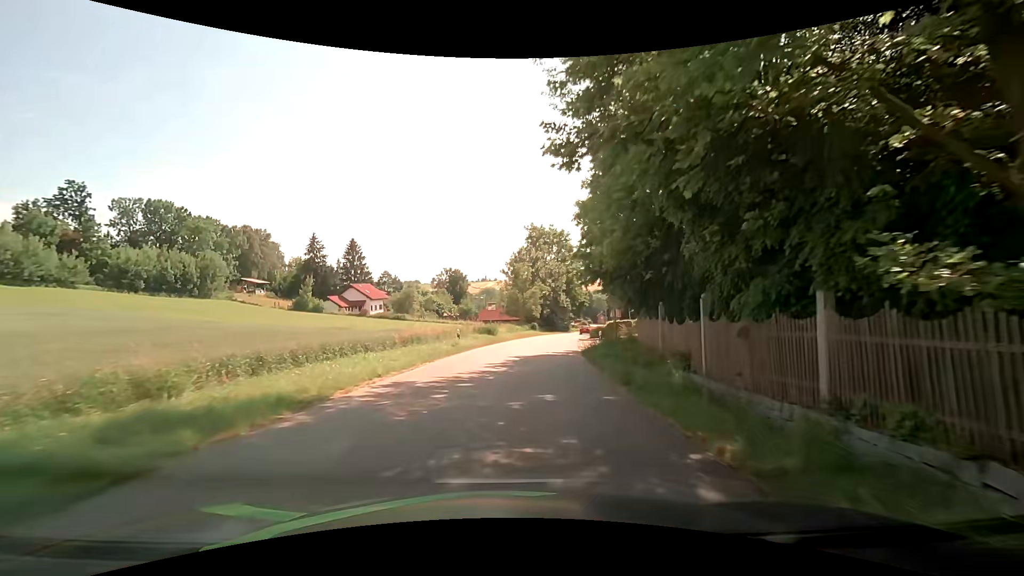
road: tertiary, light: Day
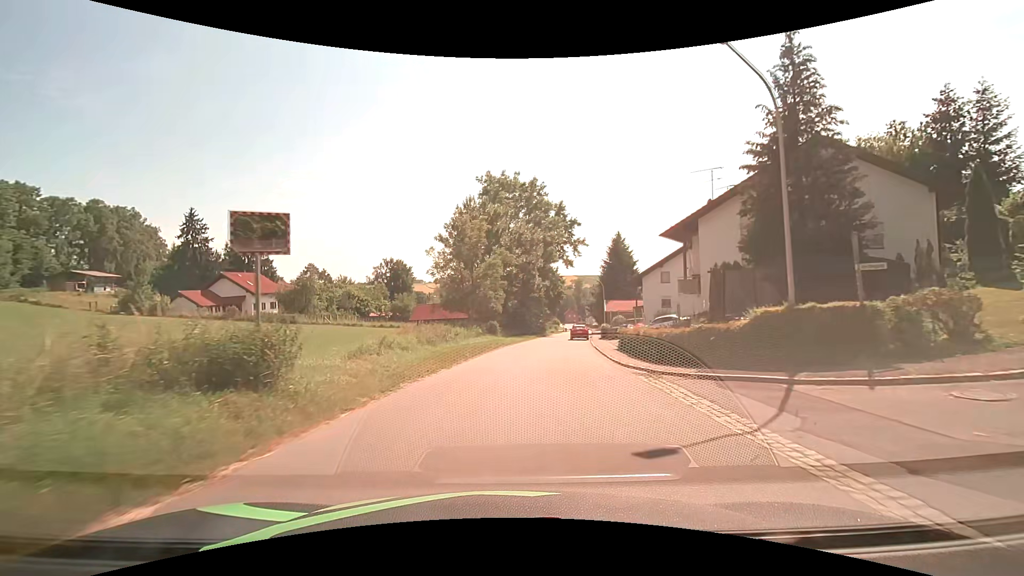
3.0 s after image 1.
(+1.7, +34.4) m; +4°
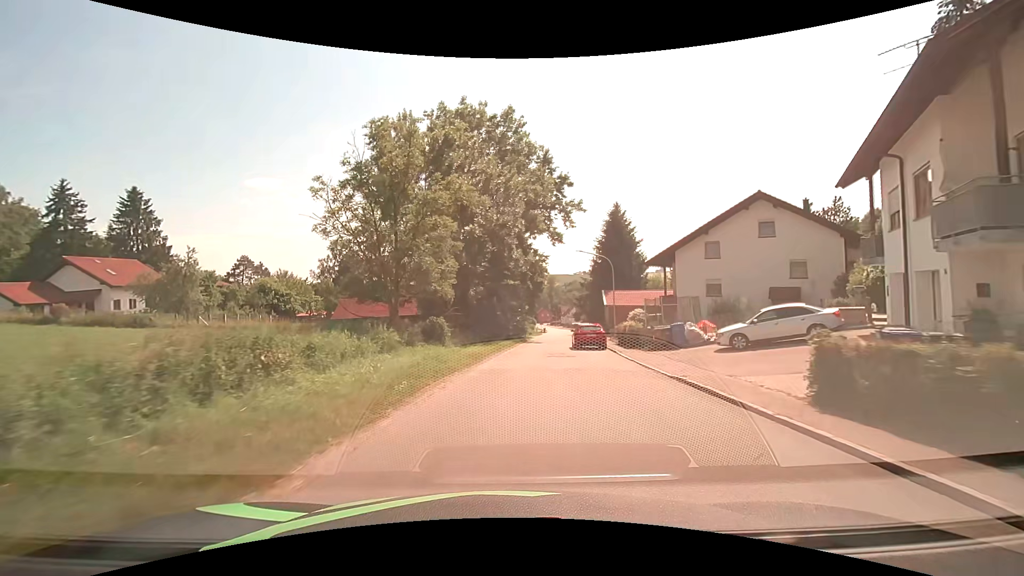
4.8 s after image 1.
(+0.5, +20.5) m; +3°
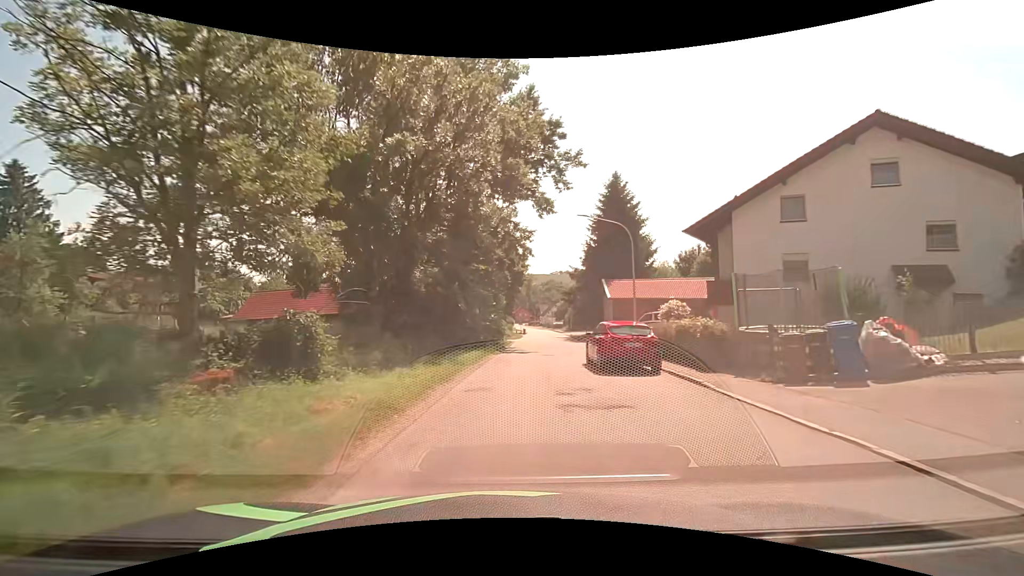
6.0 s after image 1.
(+0.4, +13.5) m; +3°
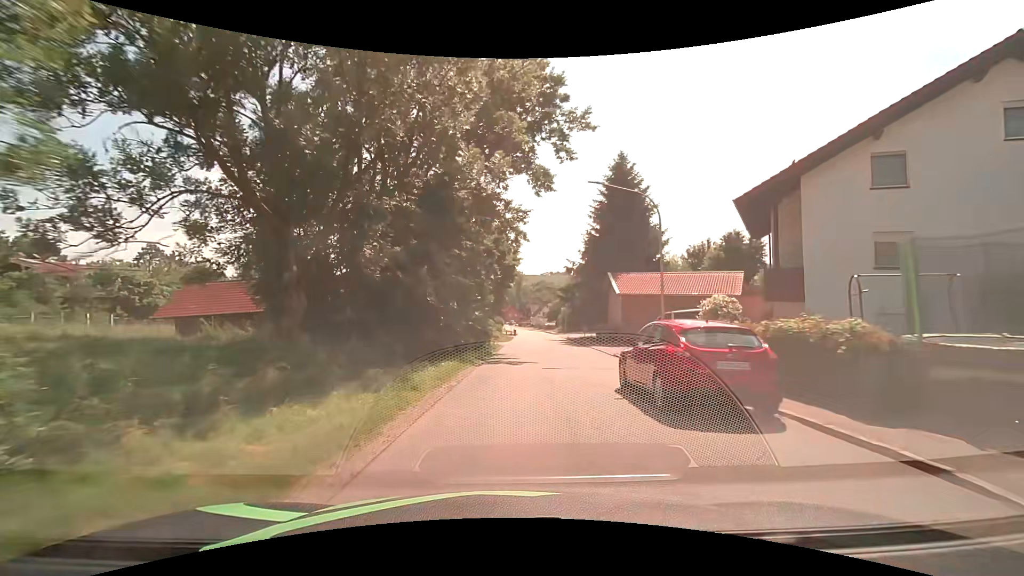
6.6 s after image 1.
(+0.1, +6.7) m; +1°
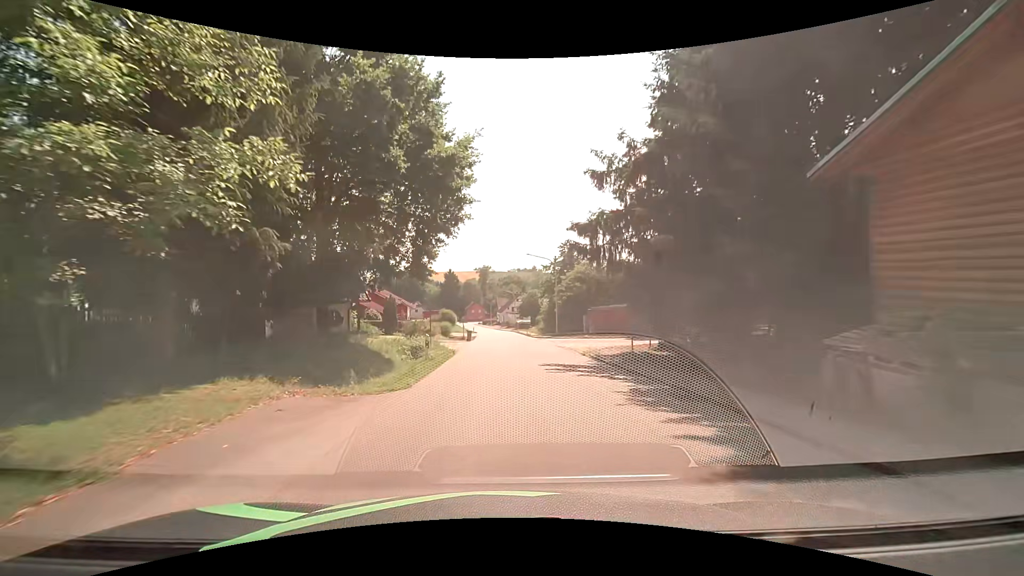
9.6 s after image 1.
(+1.6, +32.2) m; +5°
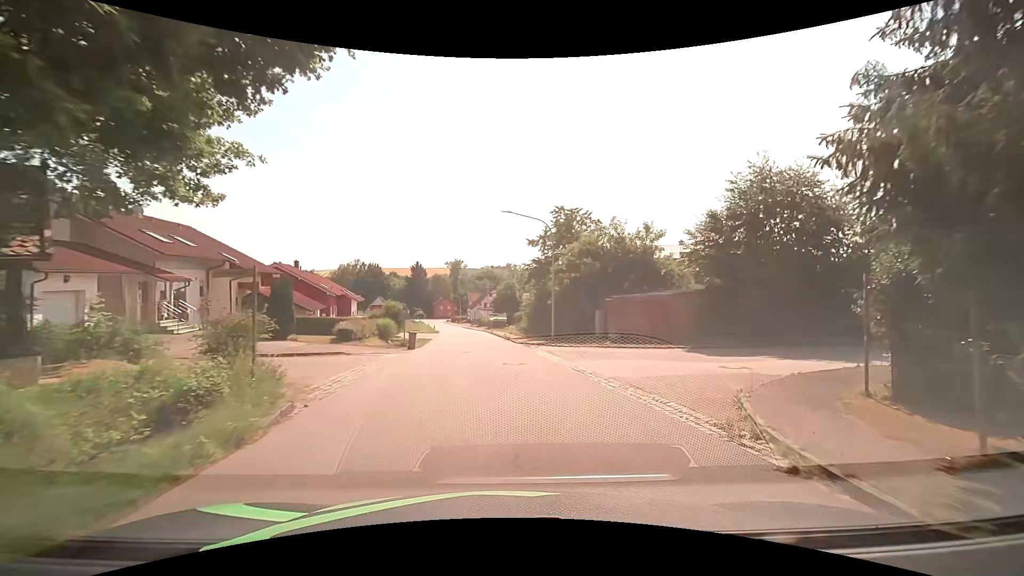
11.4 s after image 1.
(0.0, +16.1) m; +1°
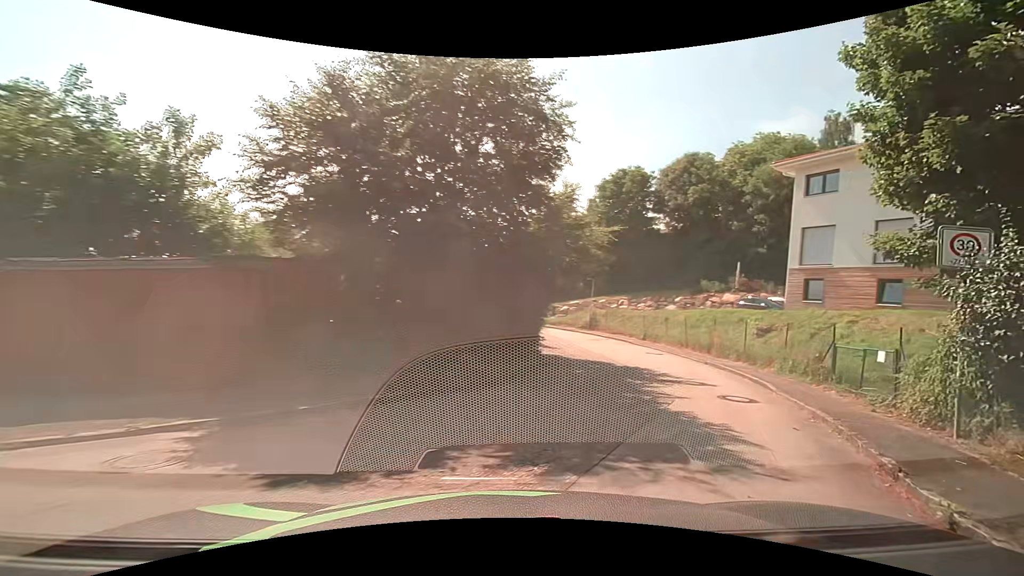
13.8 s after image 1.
(+4.6, +14.3) m; +44°
(+3, +10) (+6, +19) (+6, +29) (+5, +39) (+3, +49) (-1, +58) (-6, +66) (-11, +75) (-15, +84) (-18, +94) m
